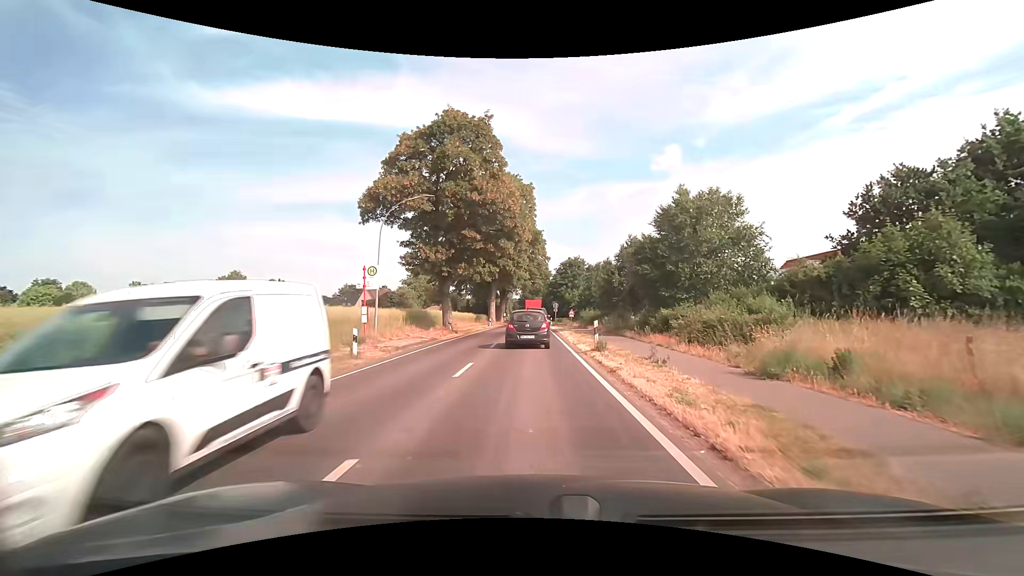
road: secondary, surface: asphalt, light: Day
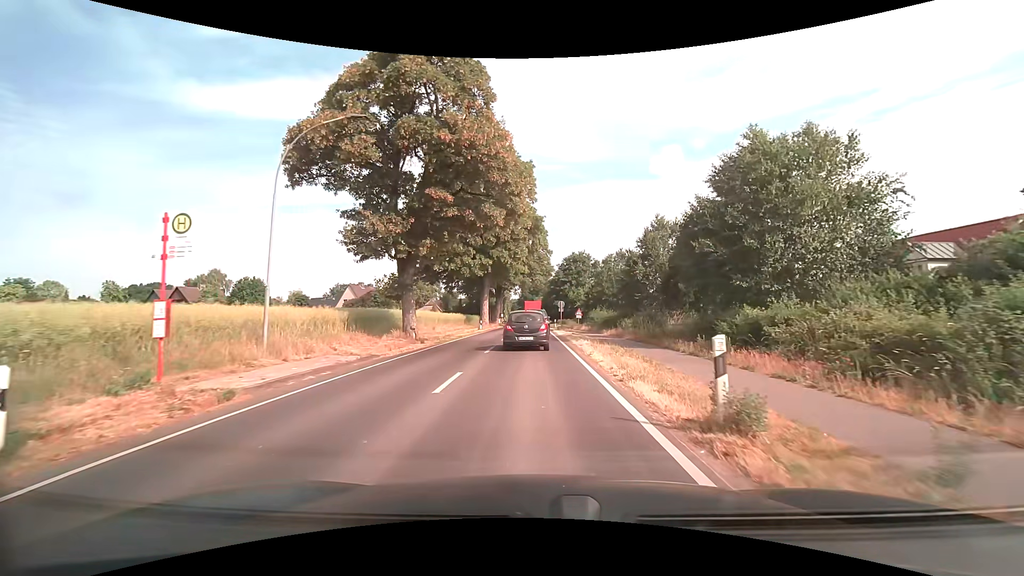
(0.0, +11.4) m; 0°
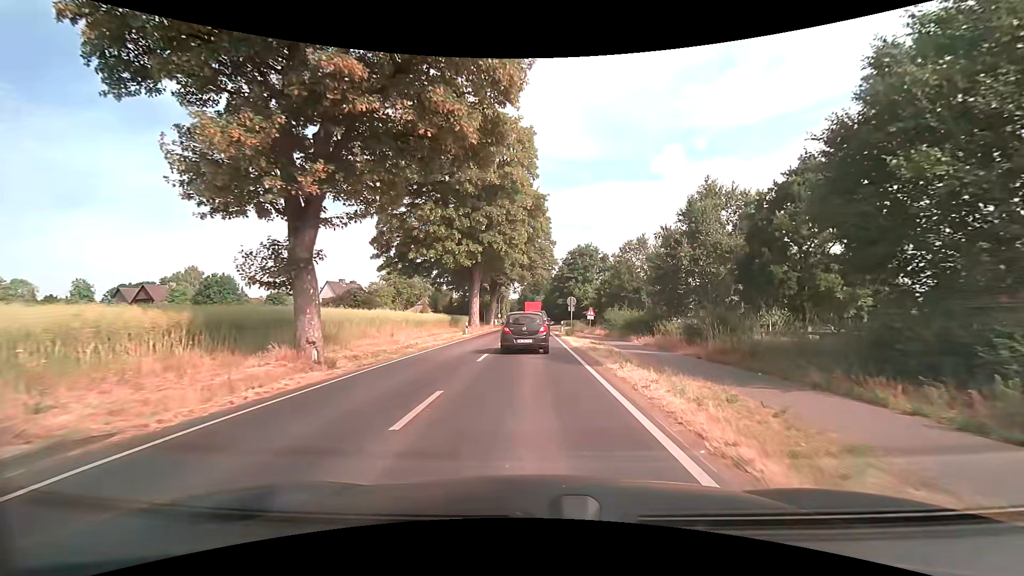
(0.0, +11.8) m; 0°
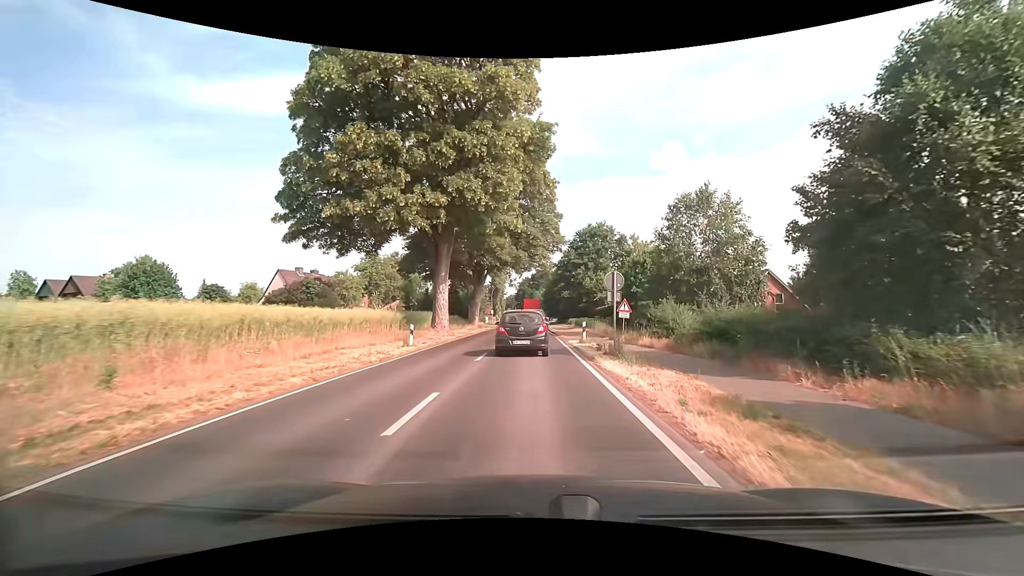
(+0.1, +18.3) m; 0°
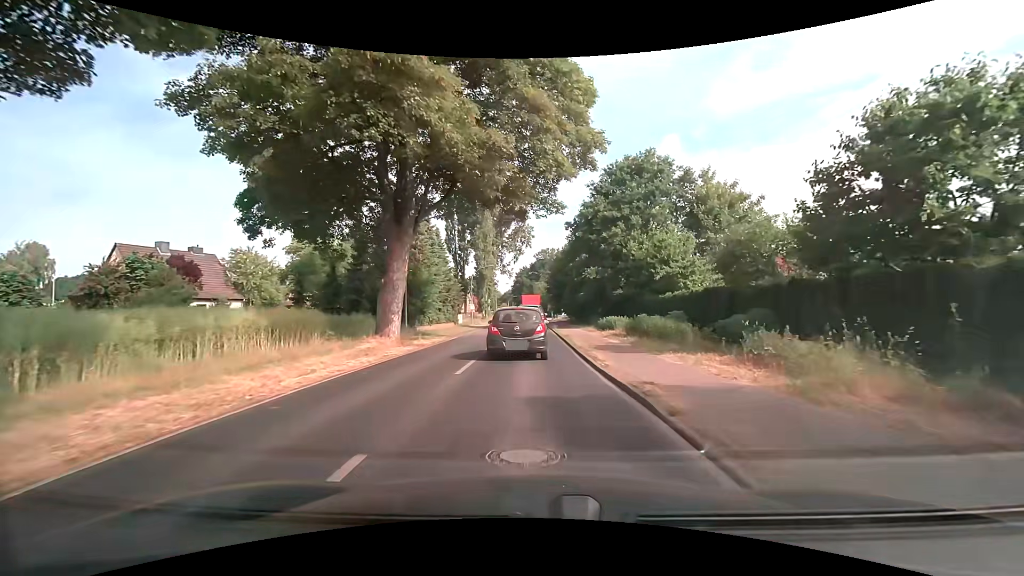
(+0.2, +30.7) m; +1°
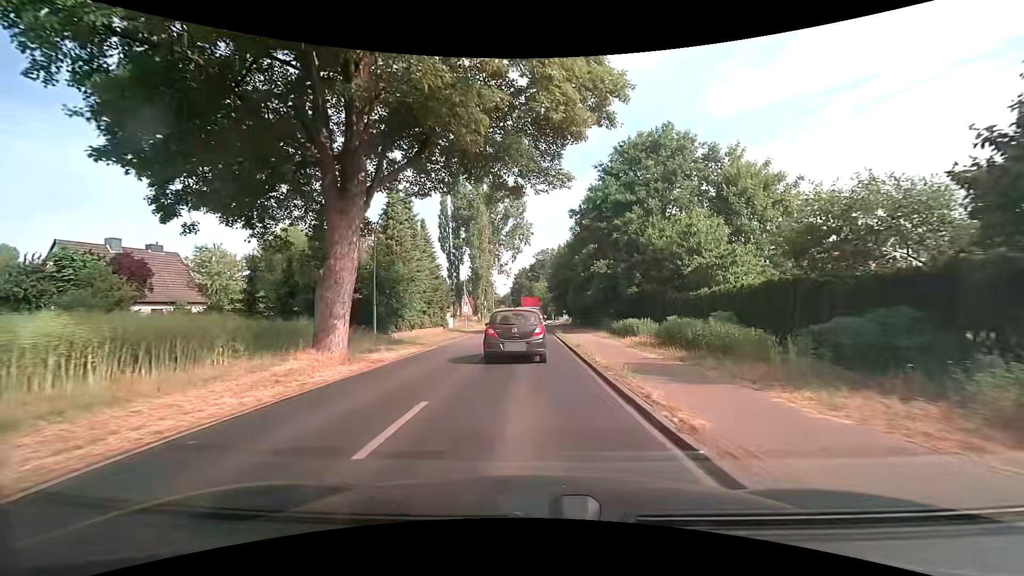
(0.0, +6.1) m; 0°
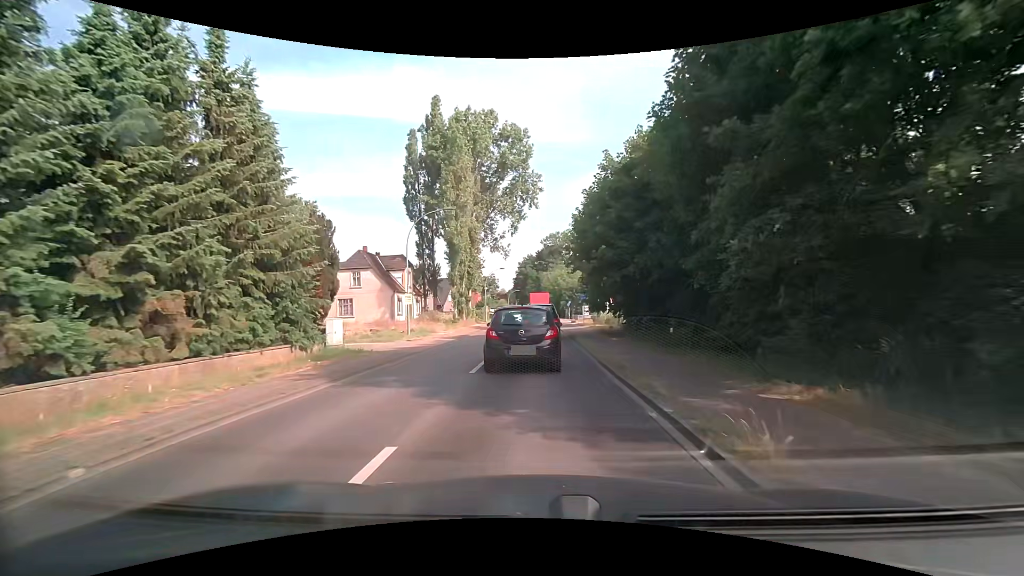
(-0.2, +29.4) m; -2°
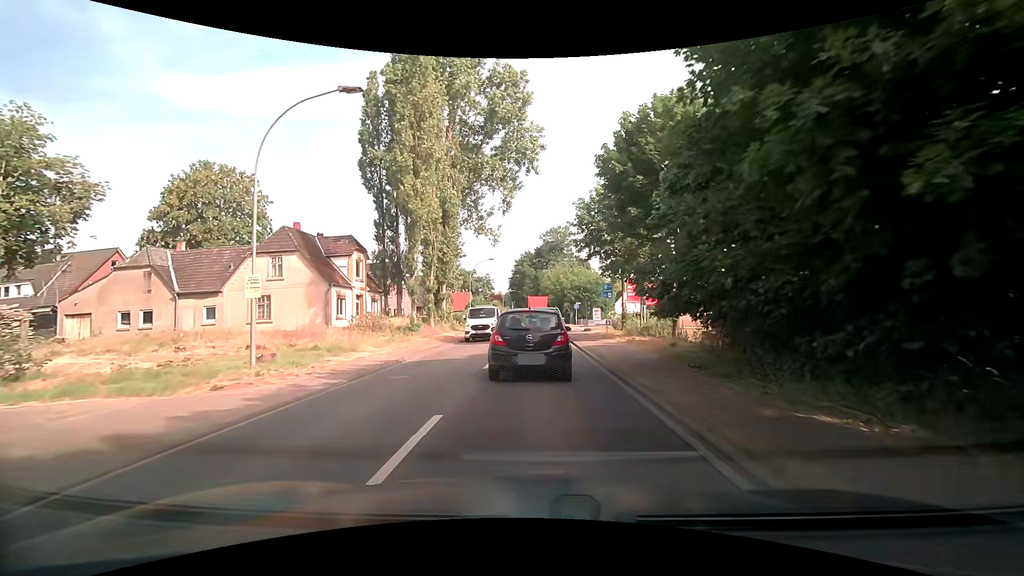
(+0.2, +16.1) m; 0°
(0, +10) (+1, +20) (+1, +30) (+1, +40) (+2, +50) (+2, +60) (+3, +70) (+3, +80) (+3, +90) (+4, +100) m
